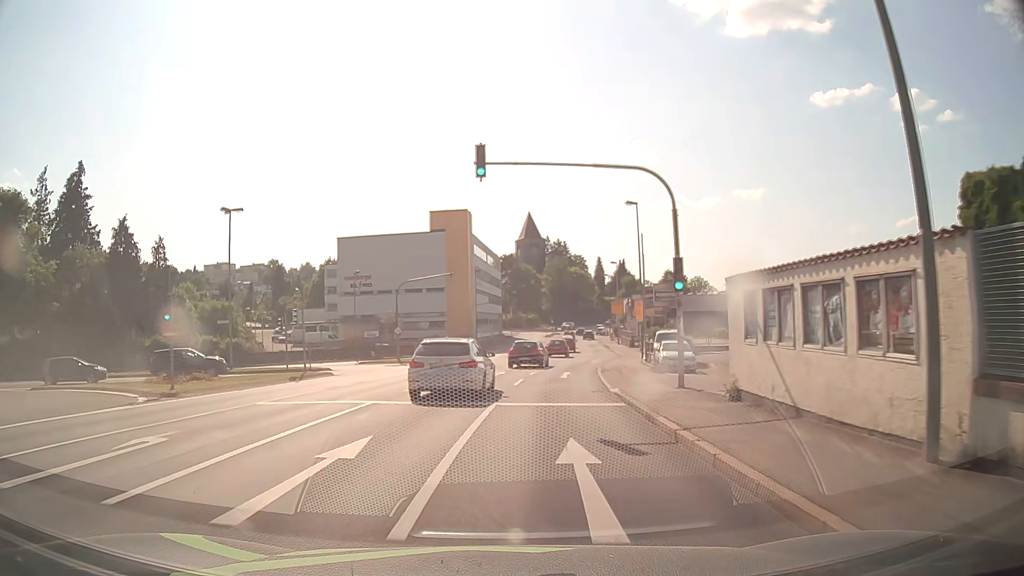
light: Day
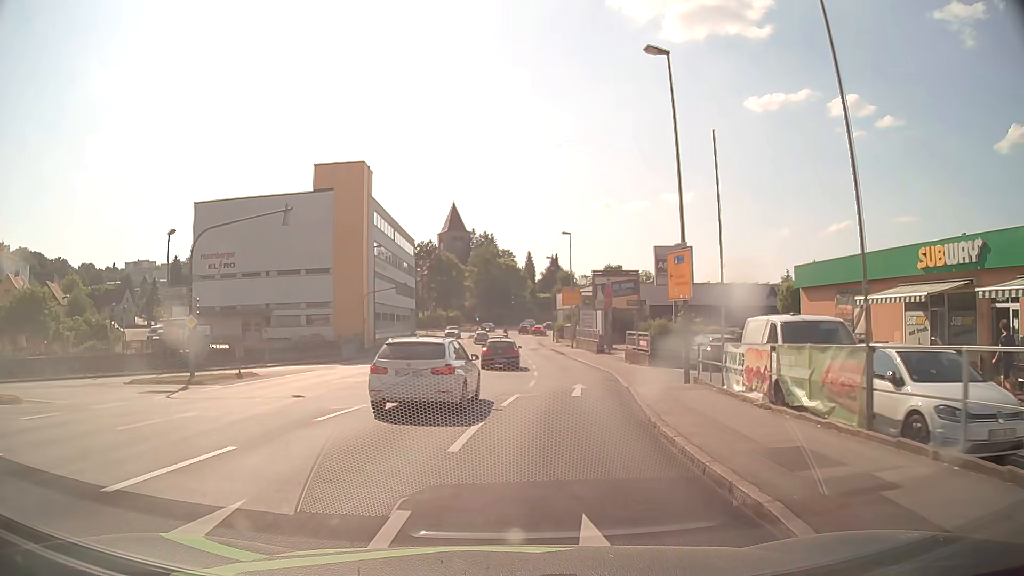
(+1.3, +24.8) m; +6°
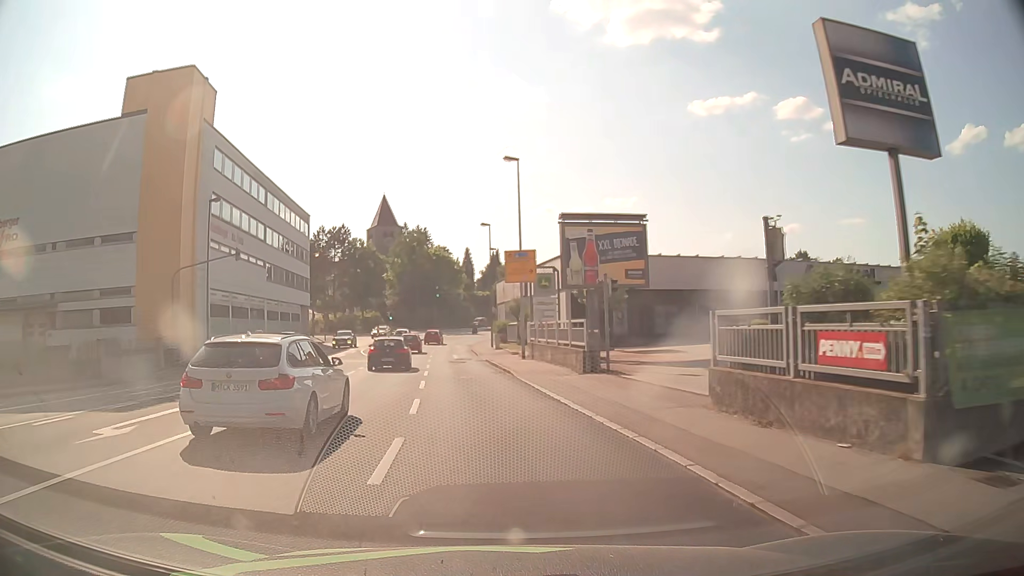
(+2.0, +26.0) m; +6°
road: tertiary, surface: asphalt
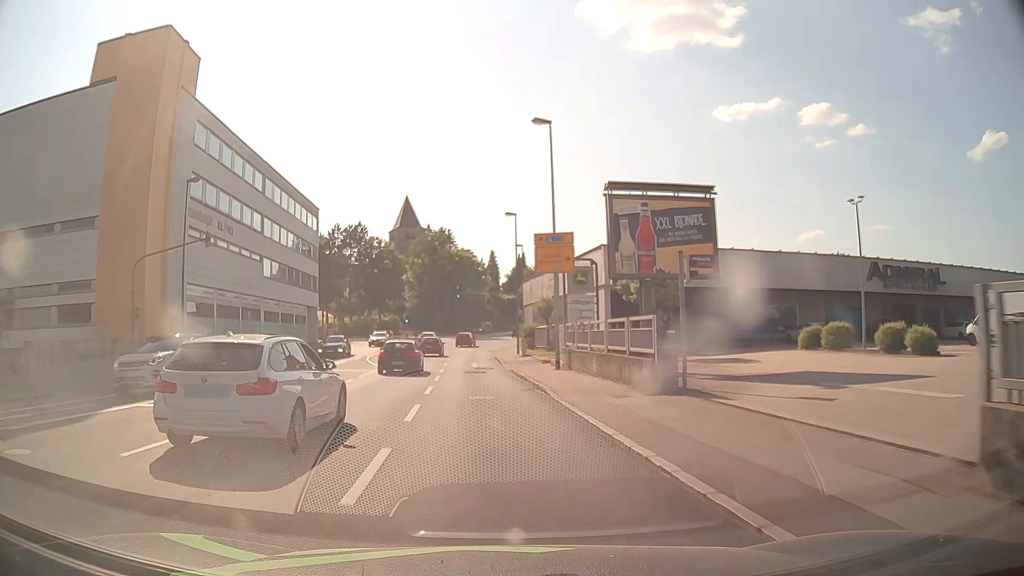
(-0.1, +6.9) m; -2°
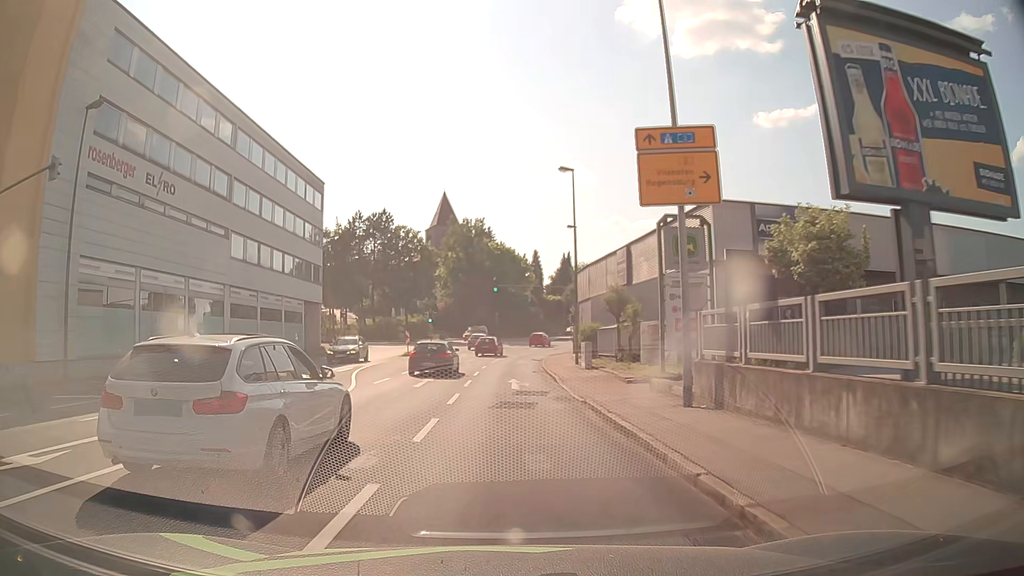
(-0.6, +14.2) m; -4°
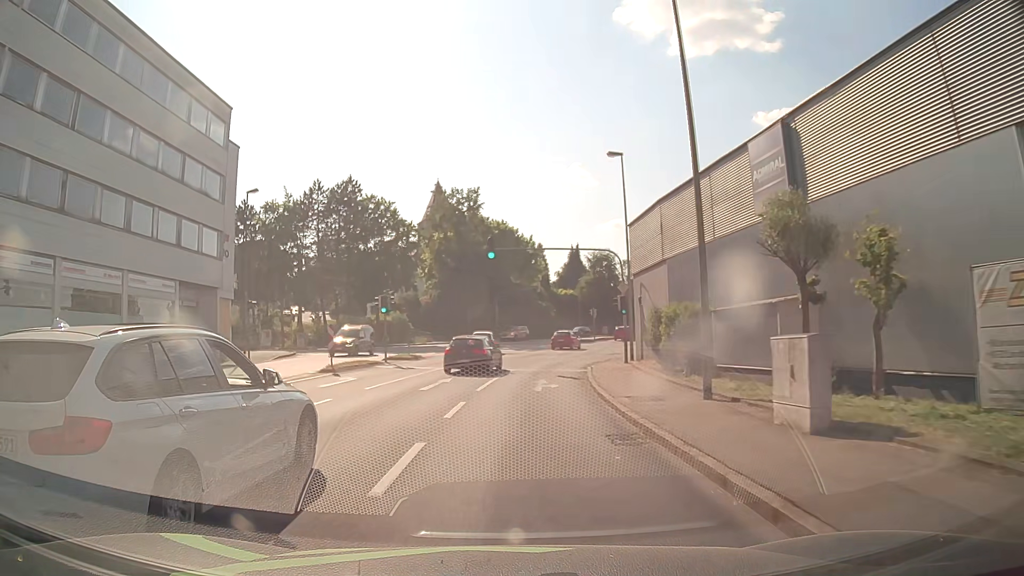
(-0.2, +21.8) m; 0°
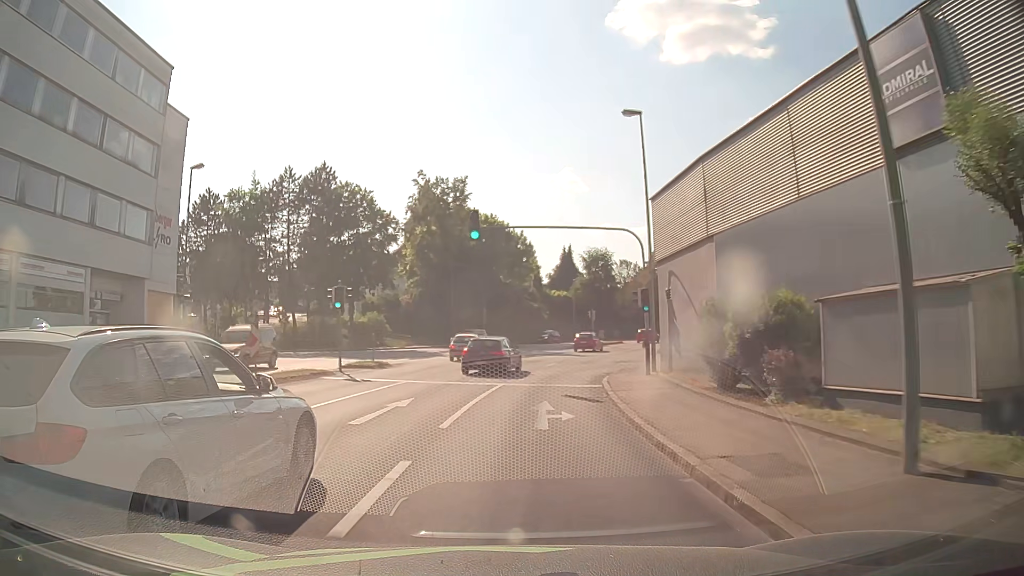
(0.0, +7.1) m; 0°
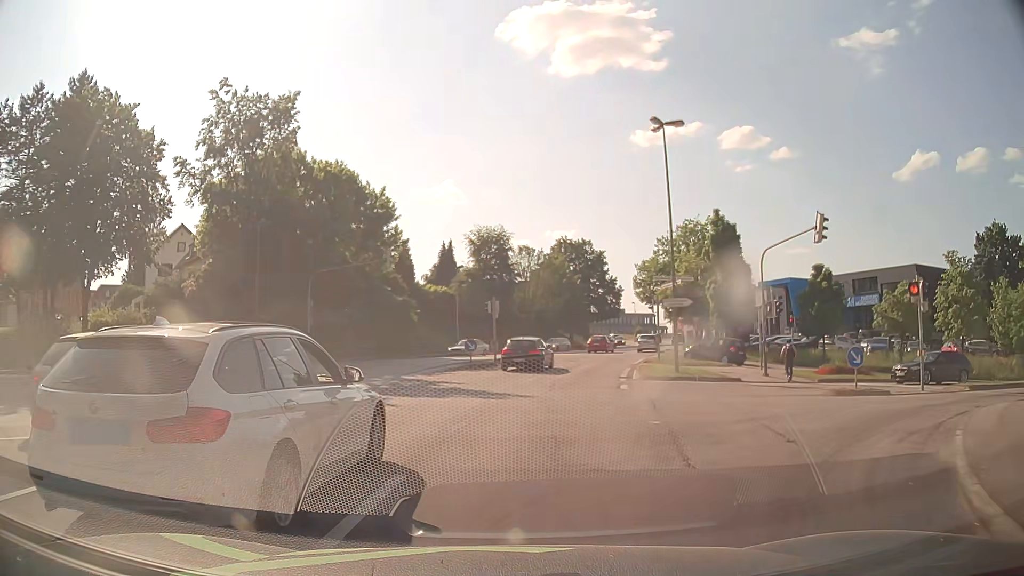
(+1.8, +27.2) m; +7°
